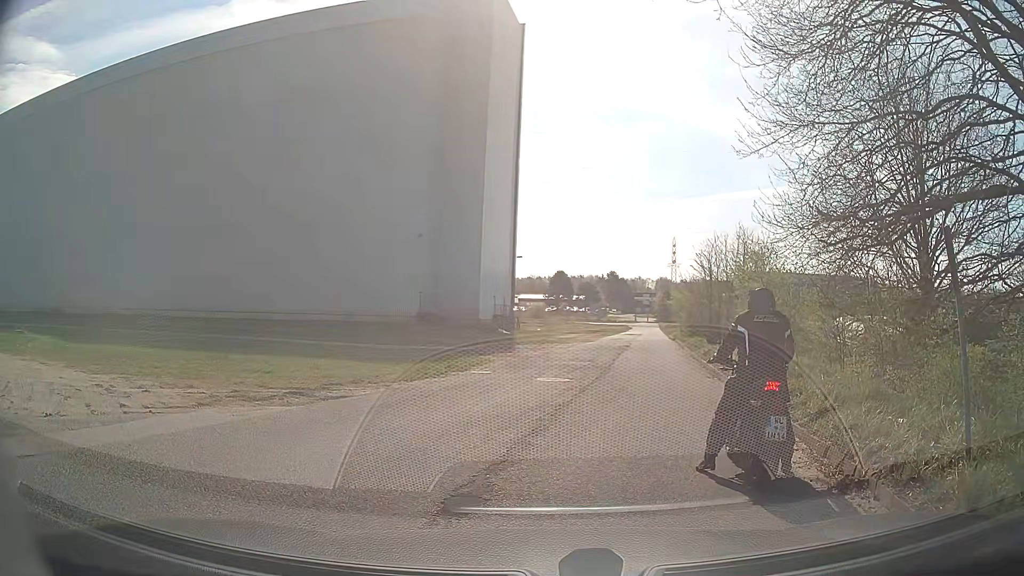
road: service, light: Day
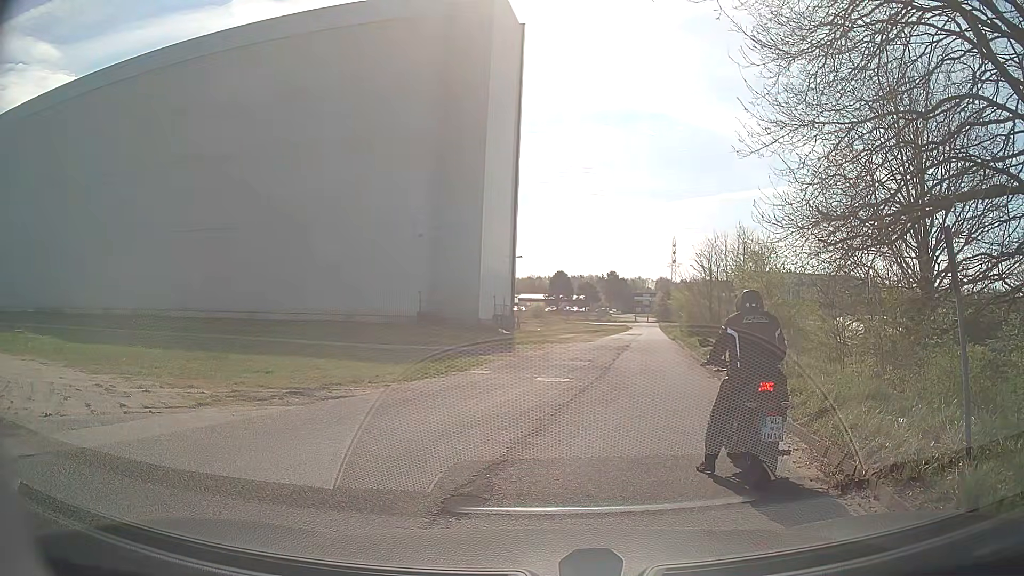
(0.0, 0.0) m; 0°
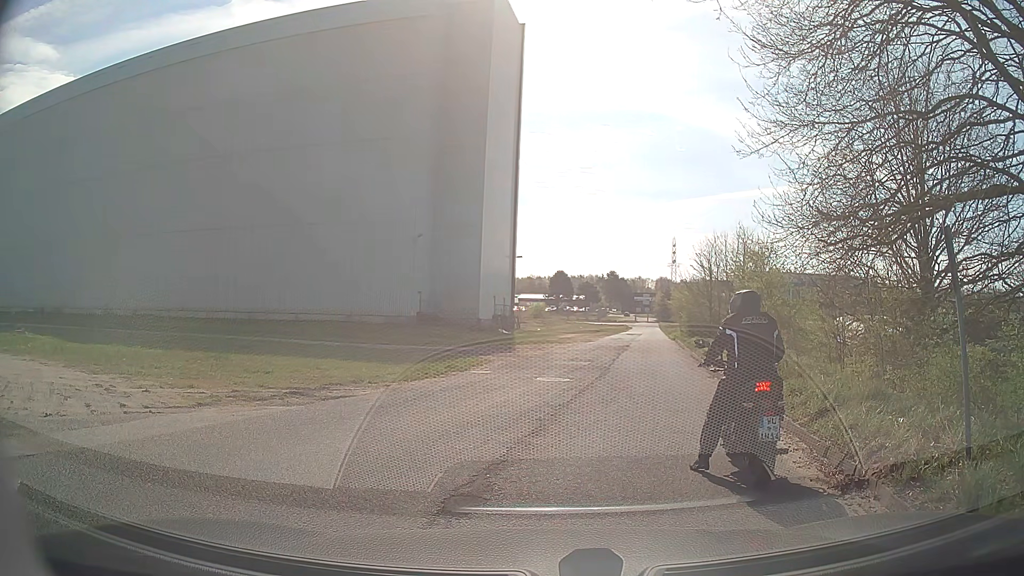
(0.0, 0.0) m; 0°
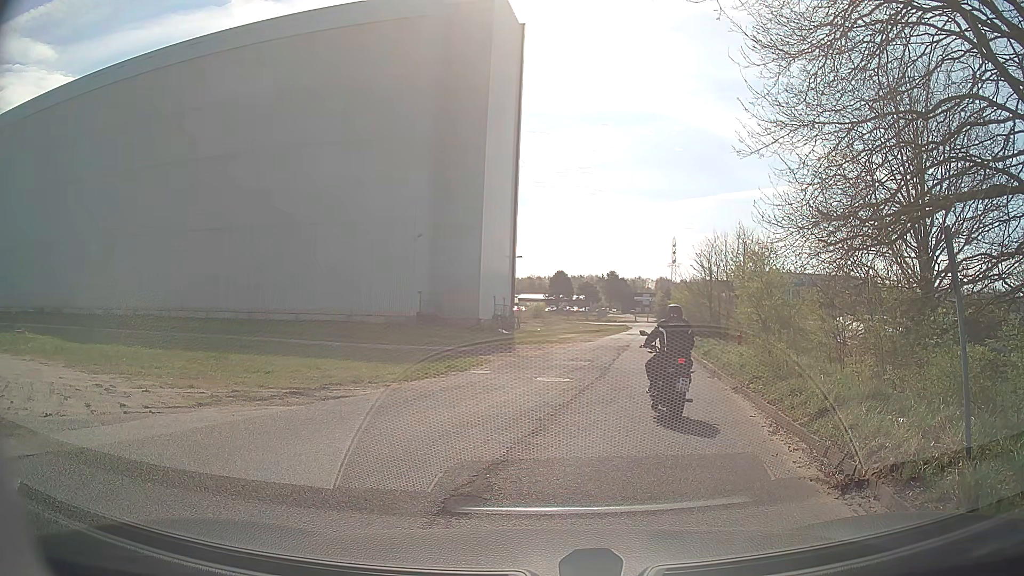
(0.0, 0.0) m; 0°
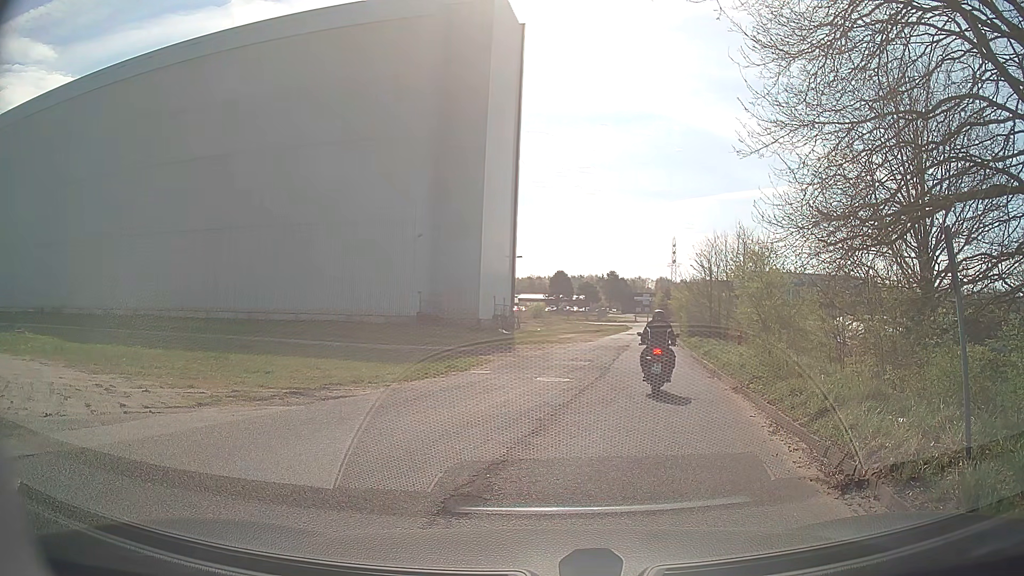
(0.0, 0.0) m; 0°
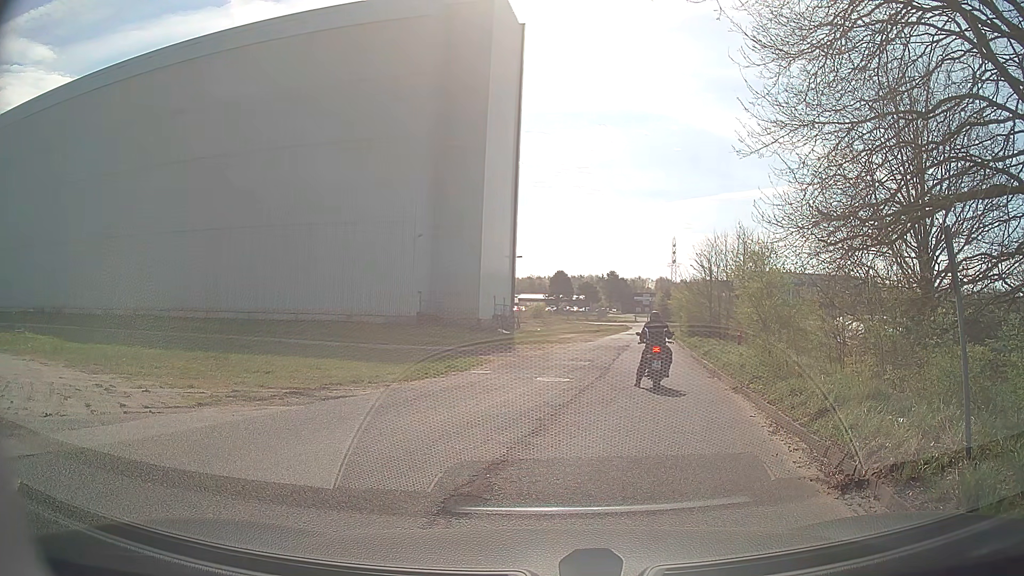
(0.0, 0.0) m; 0°
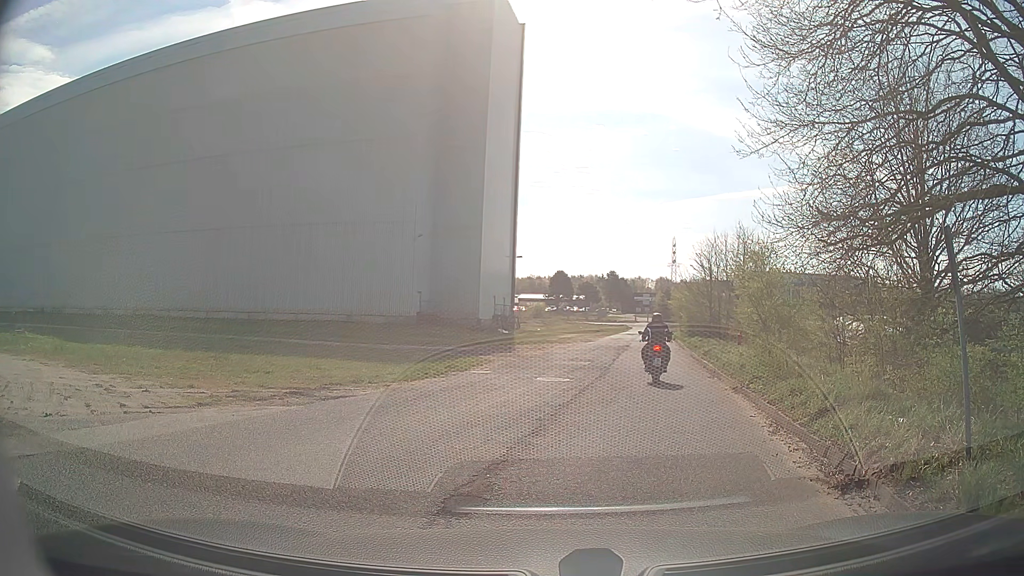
(0.0, 0.0) m; 0°
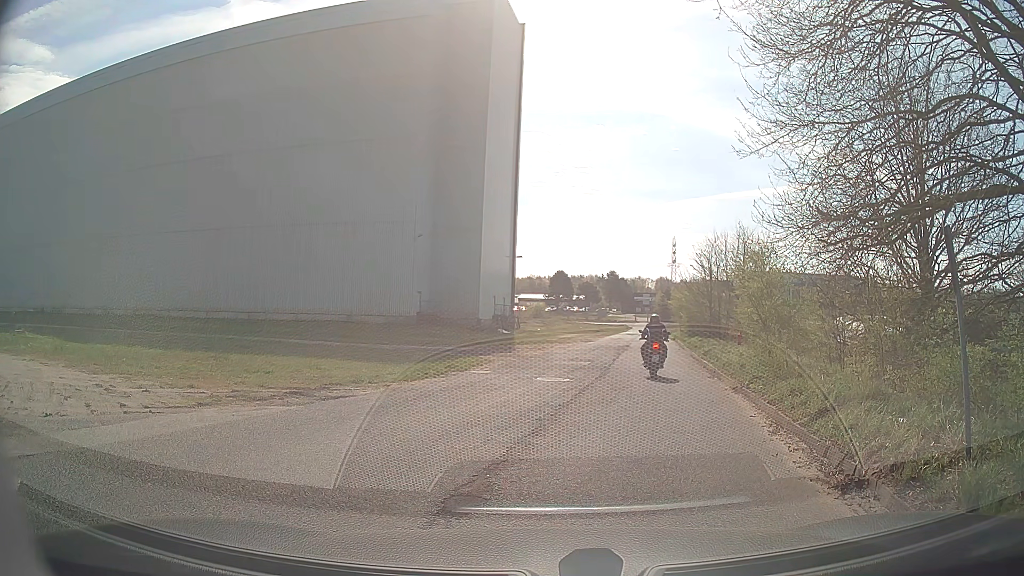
(0.0, 0.0) m; 0°
